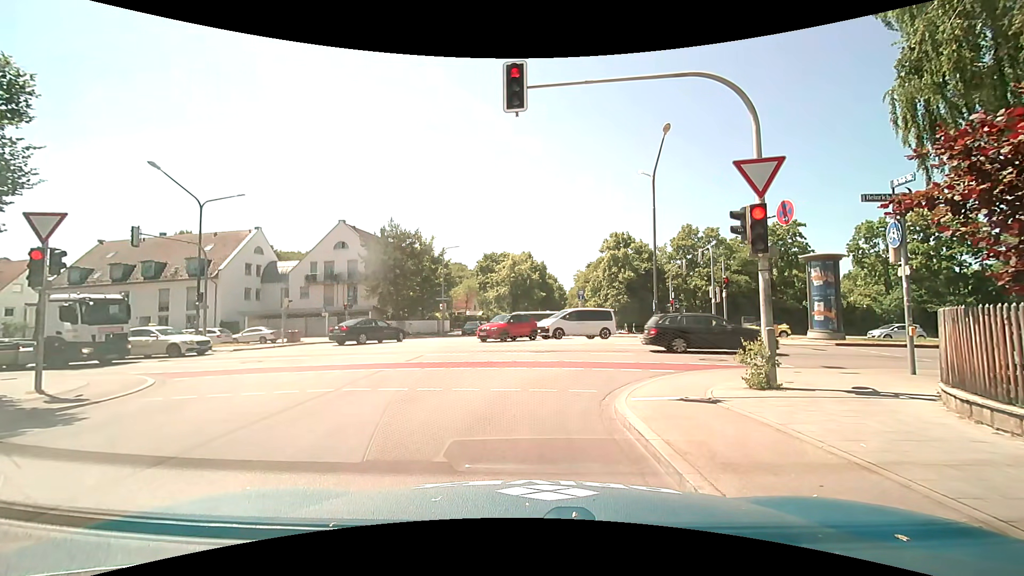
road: tertiary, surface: asphalt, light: Day
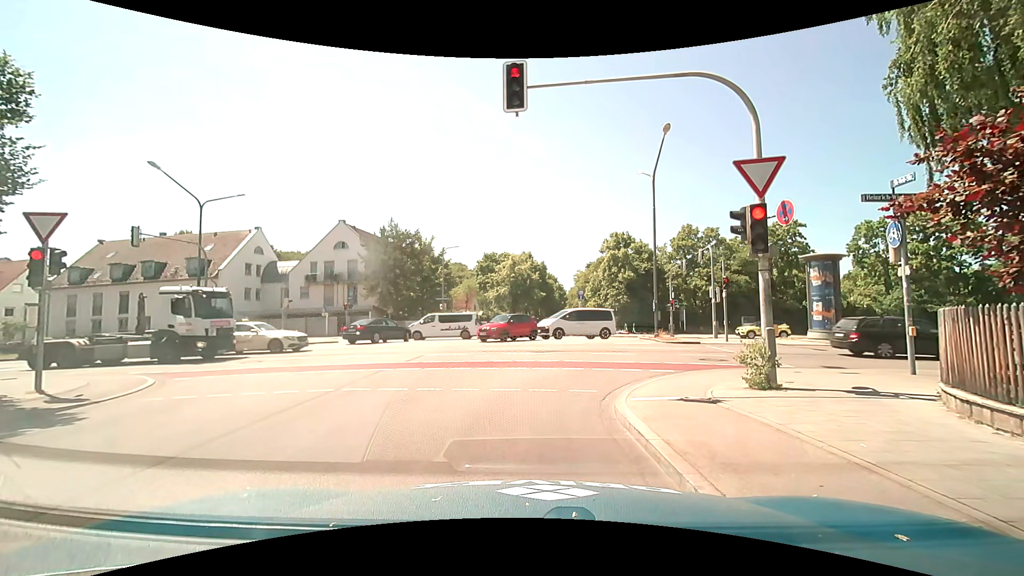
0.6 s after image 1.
(0.0, 0.0) m; 0°
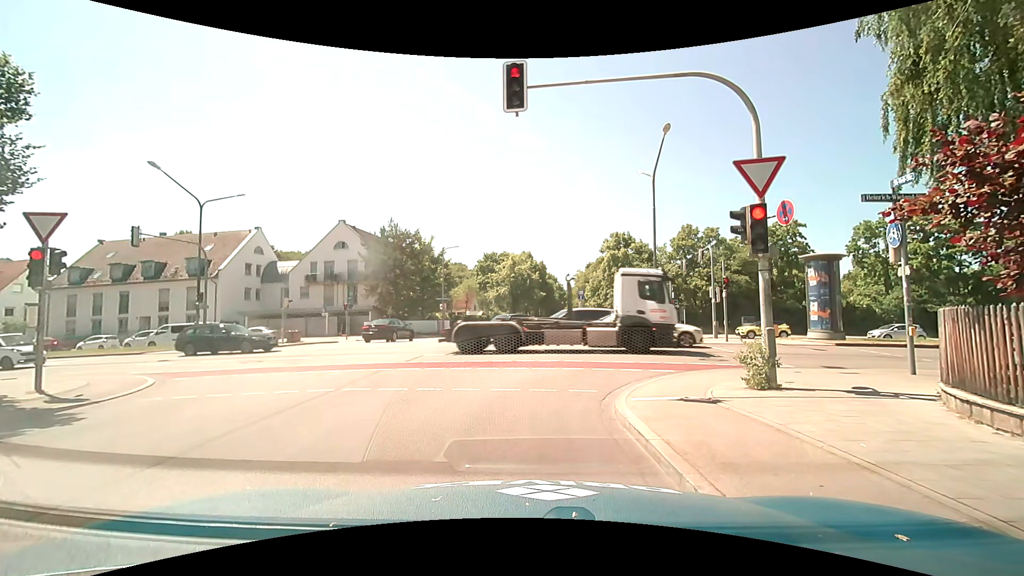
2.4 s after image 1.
(0.0, 0.0) m; 0°
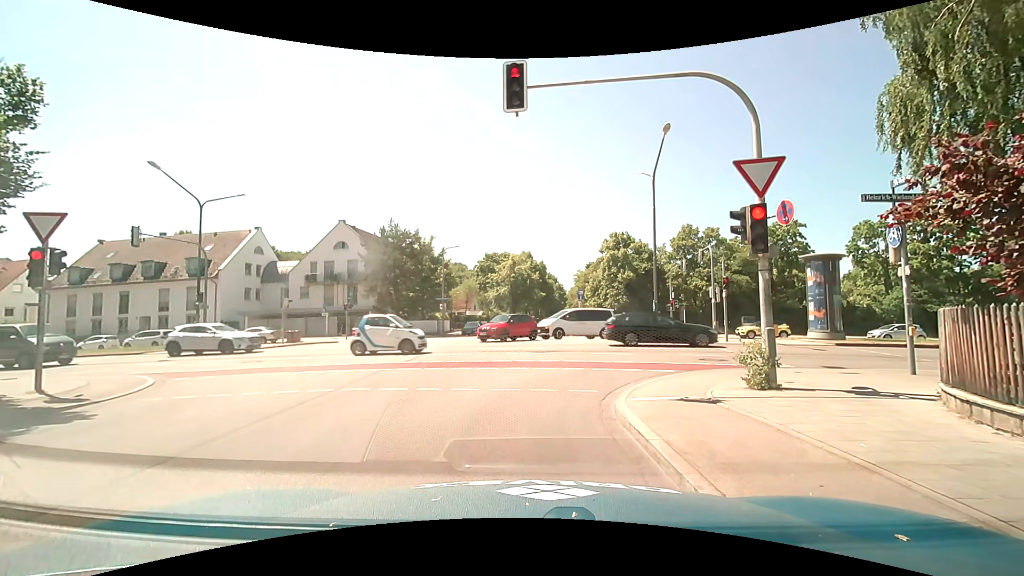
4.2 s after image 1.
(0.0, 0.0) m; 0°
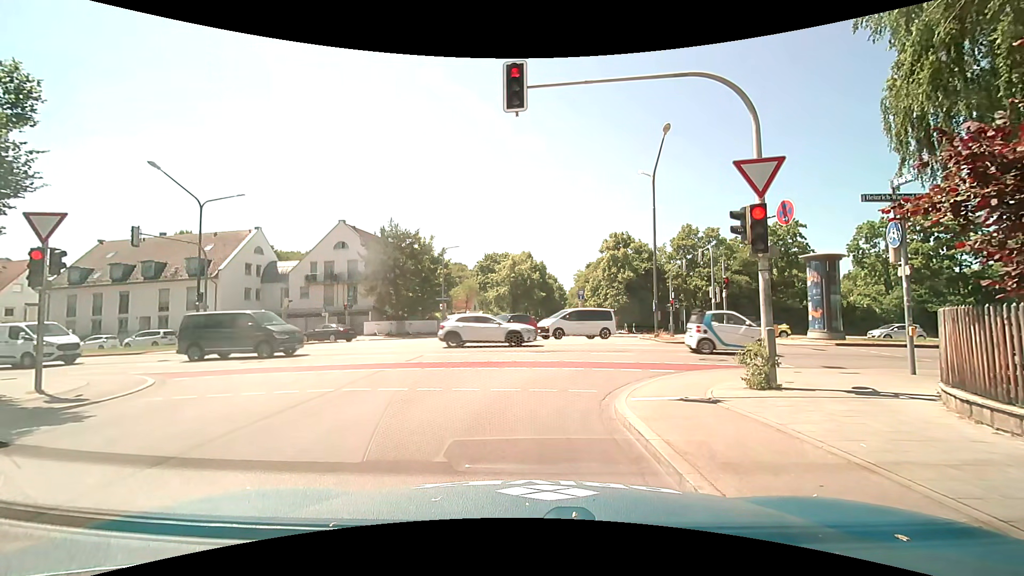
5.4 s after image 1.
(0.0, 0.0) m; 0°
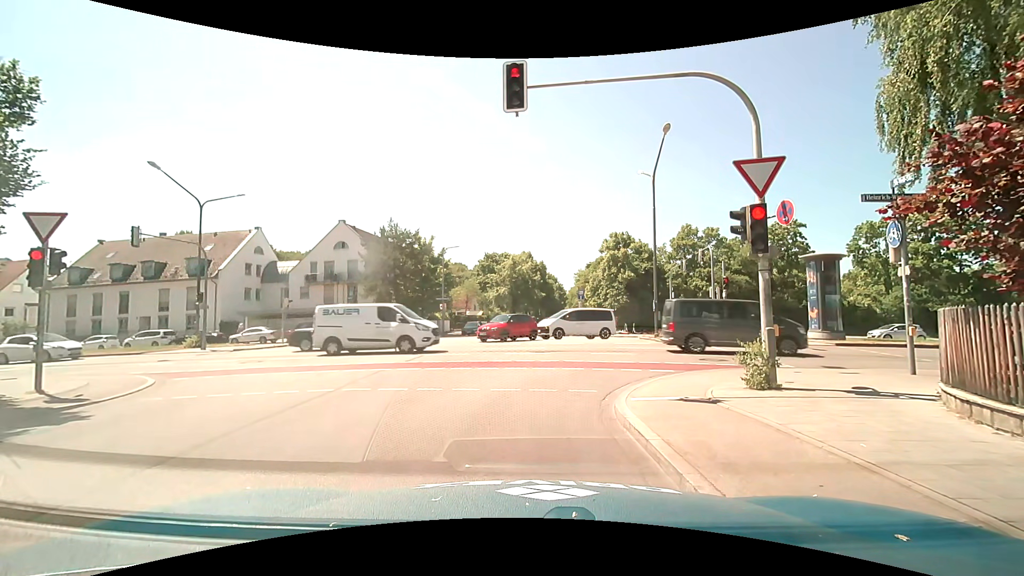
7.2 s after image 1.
(0.0, 0.0) m; 0°
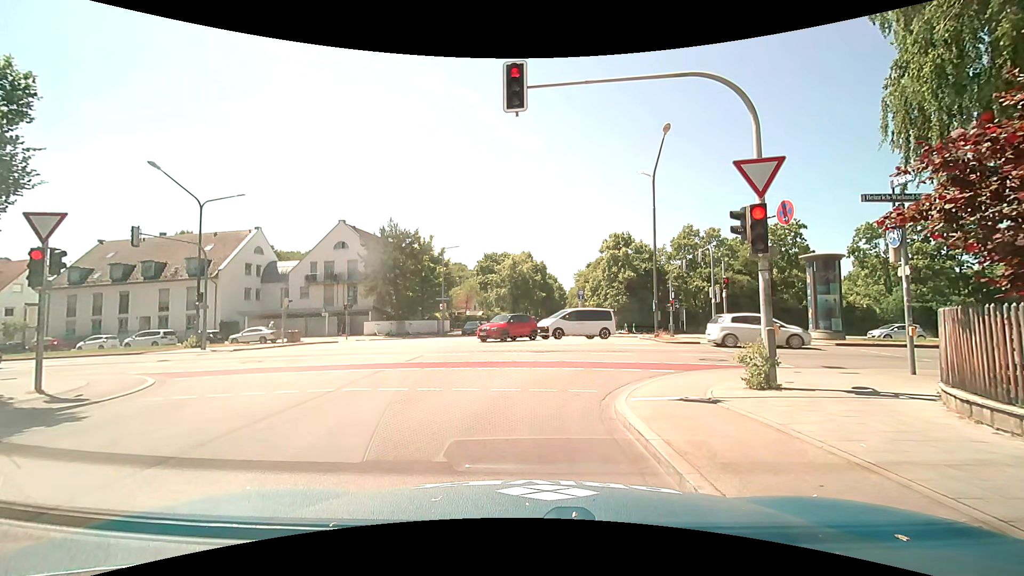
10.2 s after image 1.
(0.0, 0.0) m; 0°
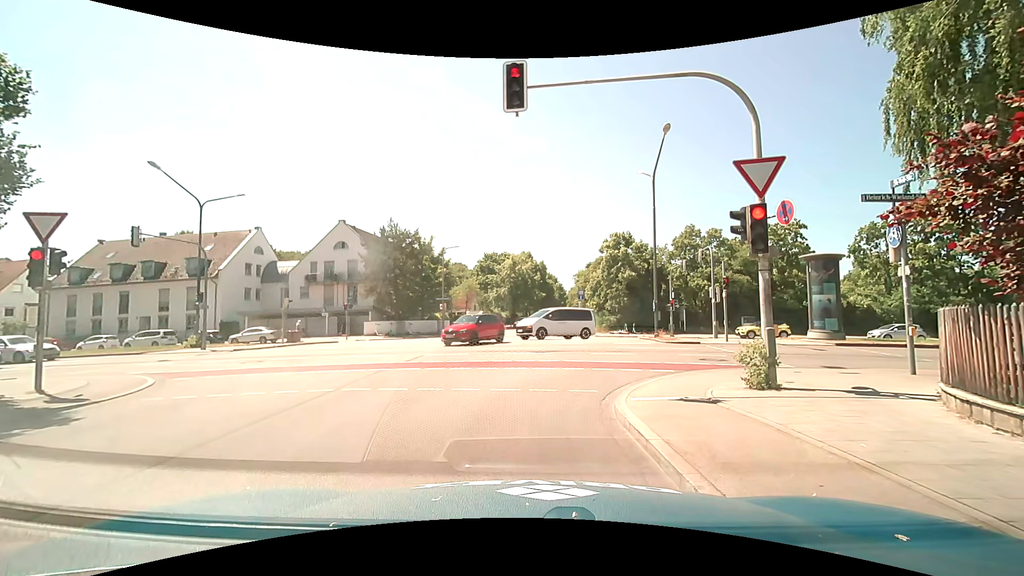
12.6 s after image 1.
(0.0, 0.0) m; 0°
(0, +10) (-1, +20) (-1, +30) (0, +40) (0, +50) (+1, +60) (+8, +66) (+18, +65) (+28, +64) (+38, +64) m
